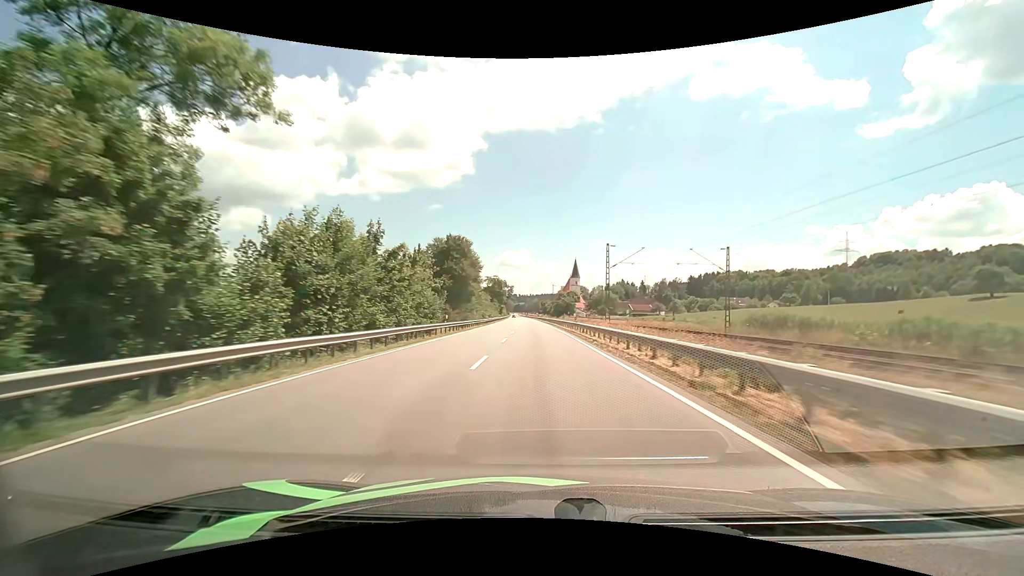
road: primary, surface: asphalt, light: Day
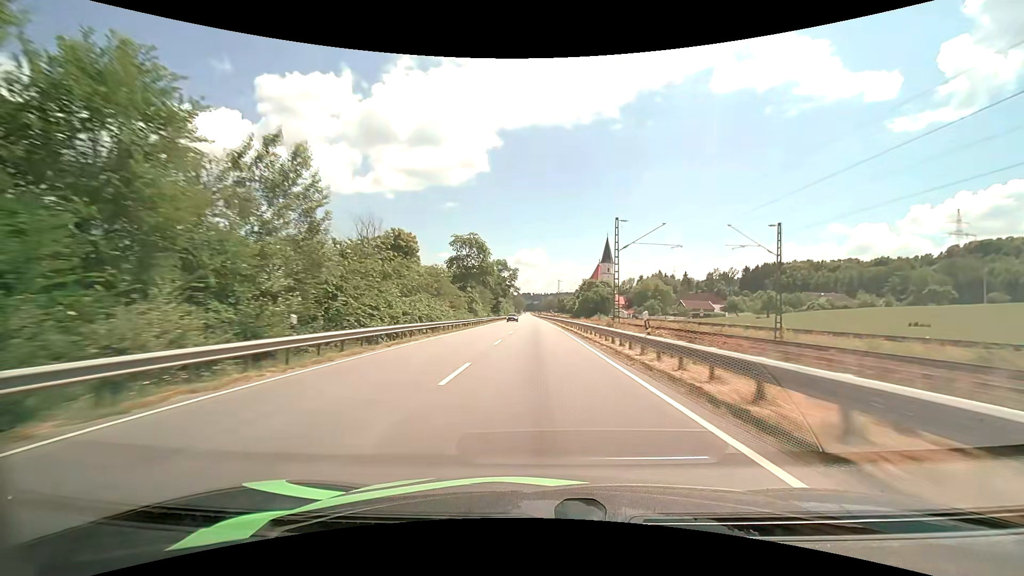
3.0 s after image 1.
(-1.1, +75.3) m; -2°
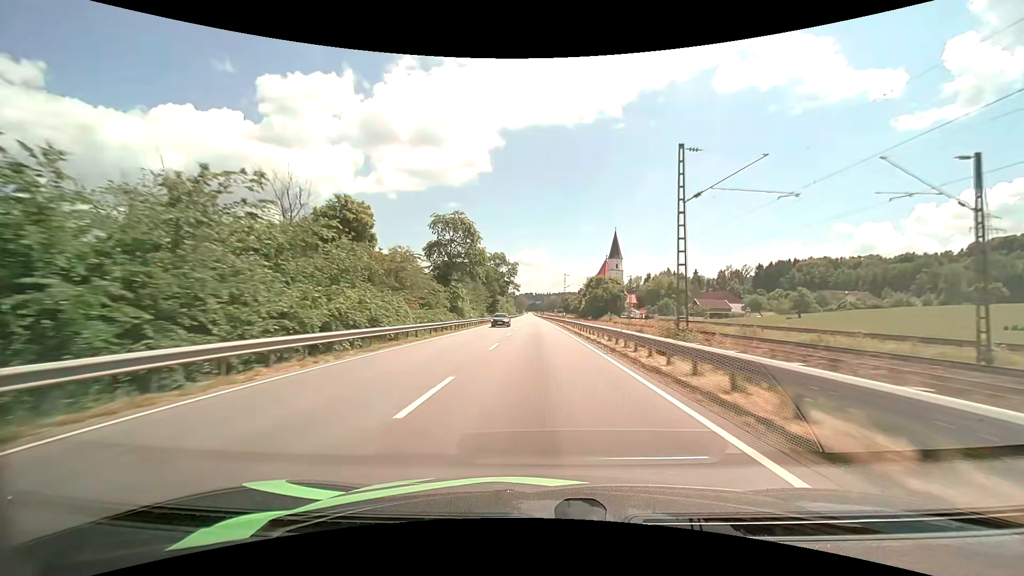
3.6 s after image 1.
(0.0, +15.0) m; 0°
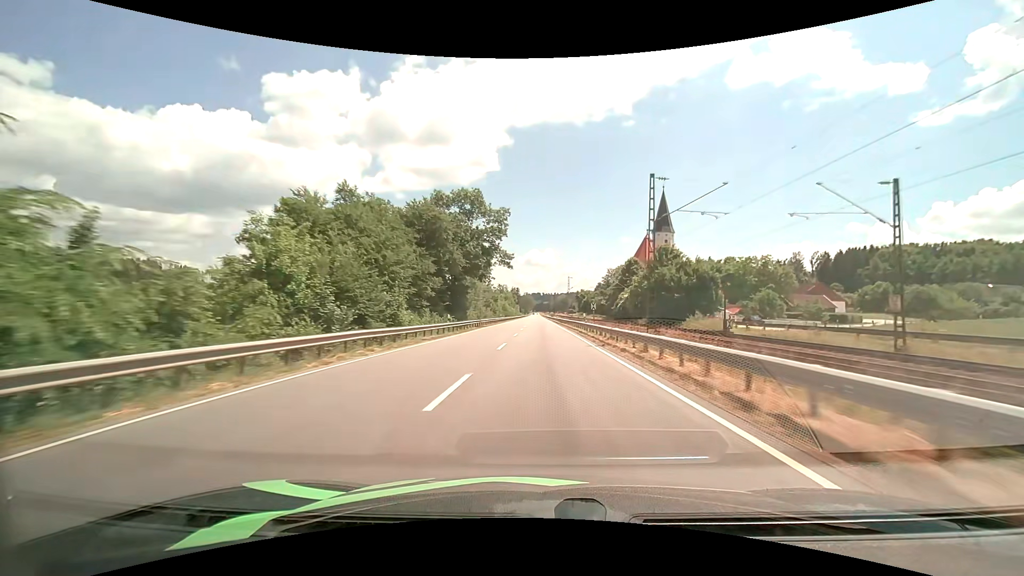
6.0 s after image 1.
(-0.5, +60.0) m; -1°
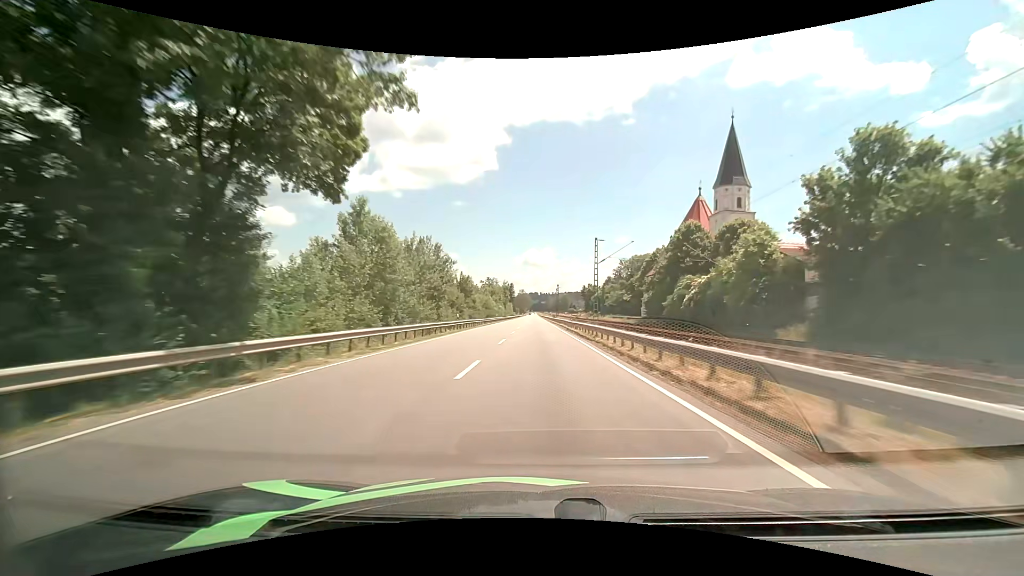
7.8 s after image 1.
(+0.1, +45.0) m; 0°
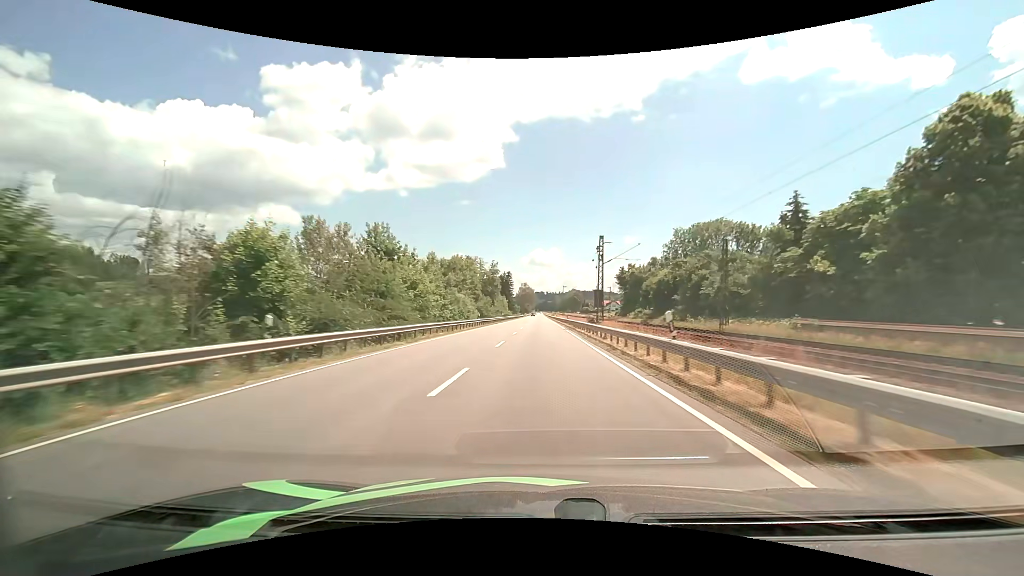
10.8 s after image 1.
(-0.6, +74.7) m; -1°
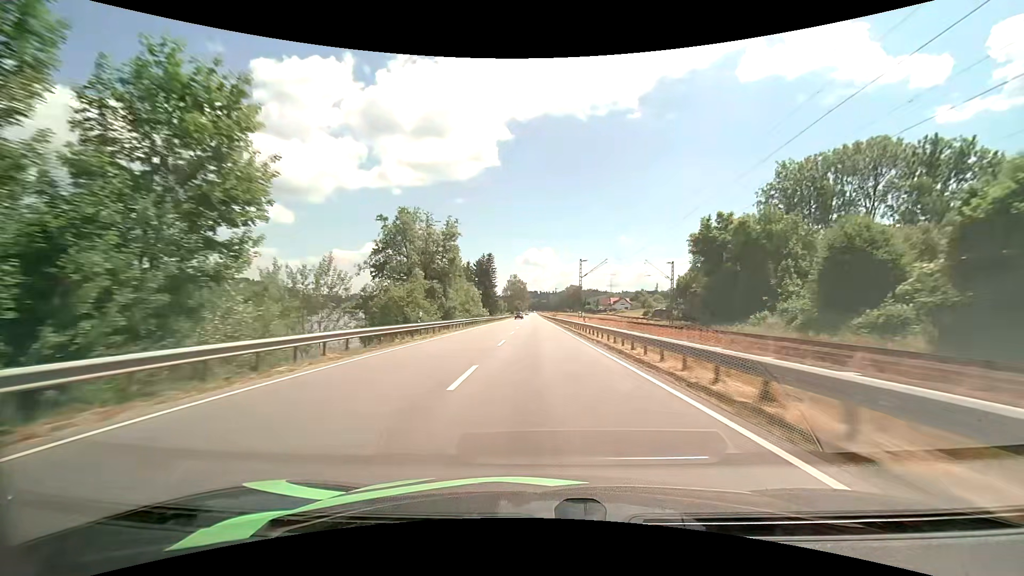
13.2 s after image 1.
(+0.3, +59.9) m; +1°
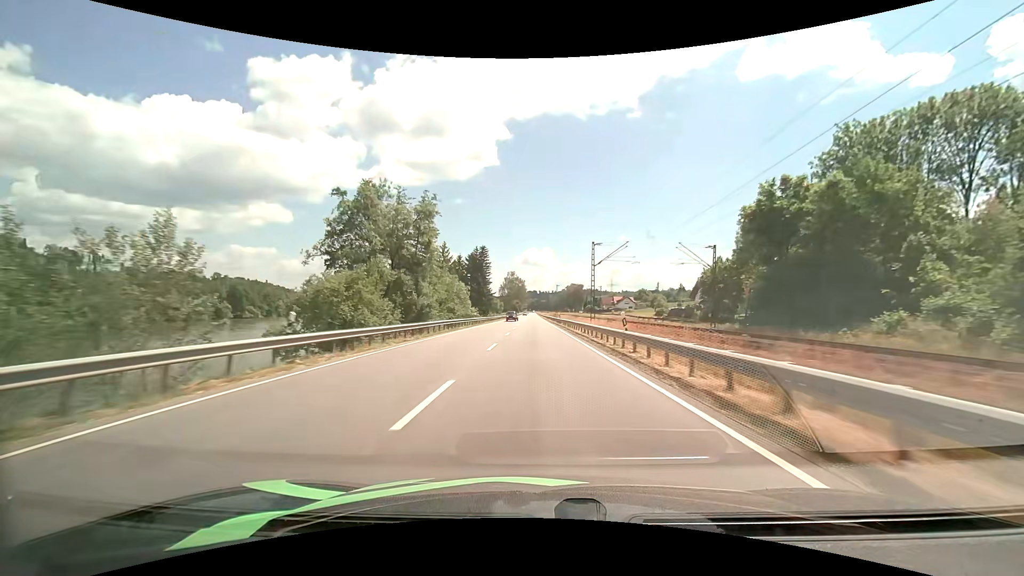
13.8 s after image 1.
(0.0, +15.0) m; 0°
(0, +10) (0, +20) (0, +30) (0, +40) (0, +50) (0, +60) (0, +70) (0, +80) (-1, +90) (-1, +100) m
